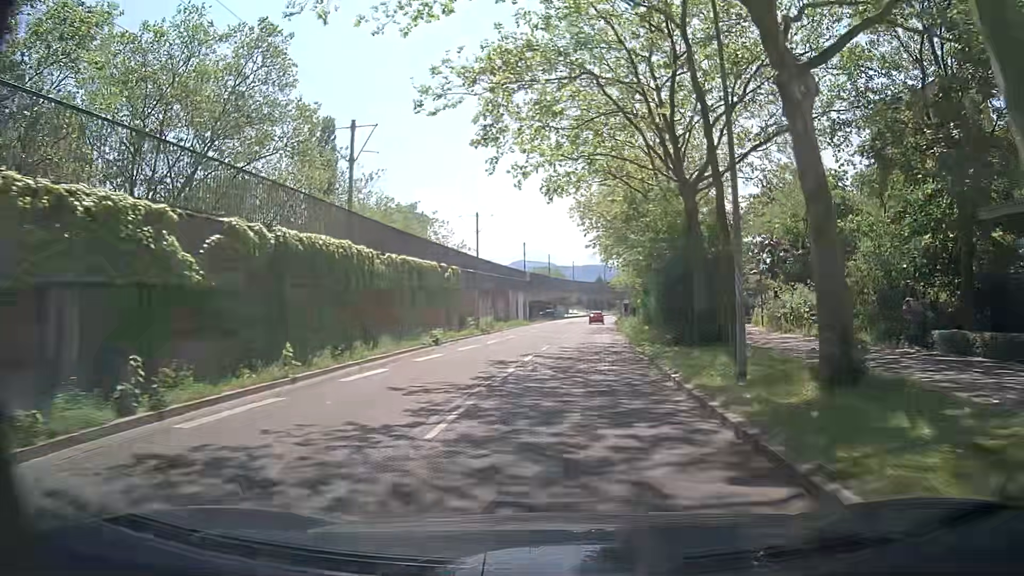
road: tertiary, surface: asphalt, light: Day
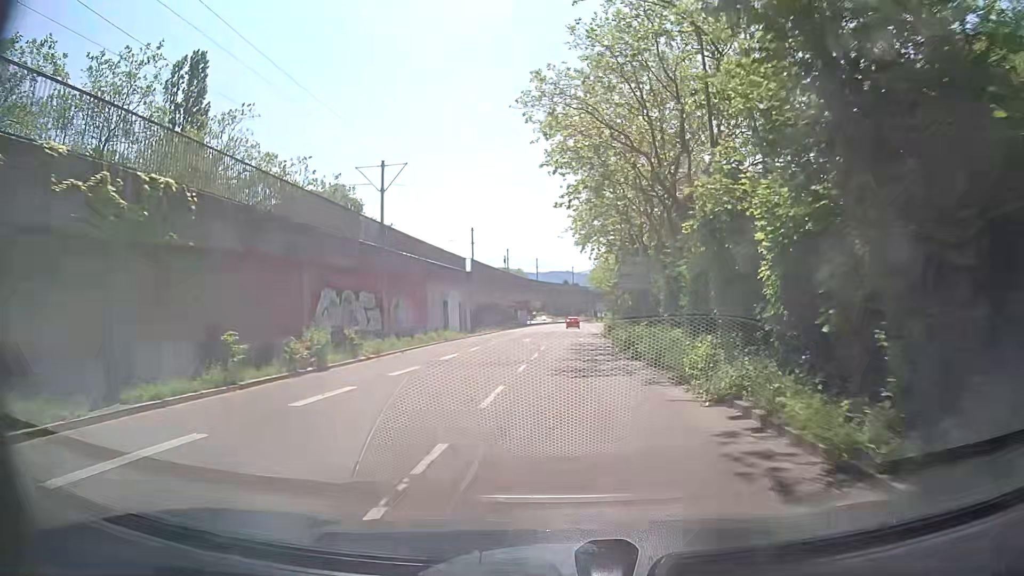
(+0.6, +26.9) m; +3°
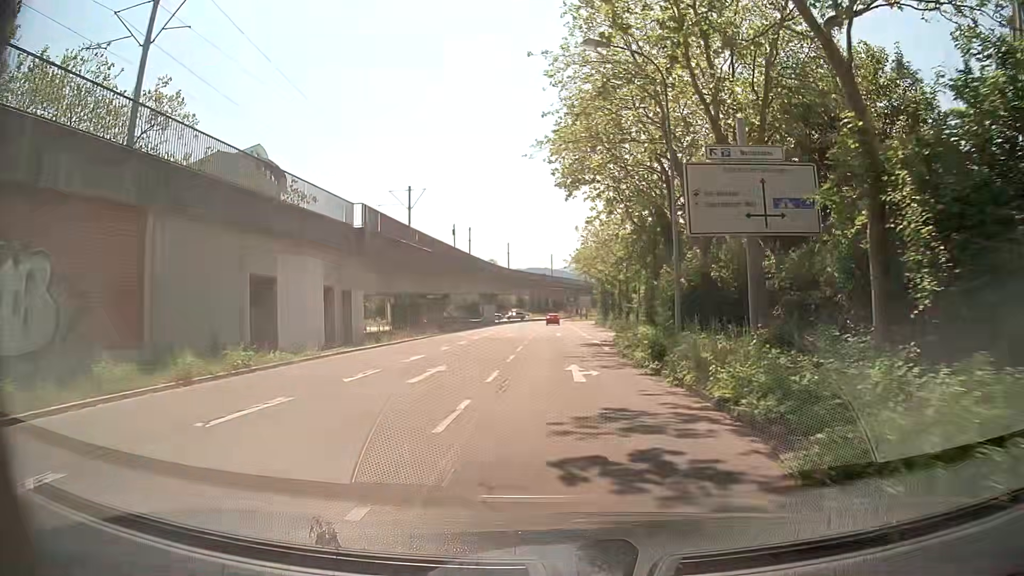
(+0.2, +26.7) m; +1°
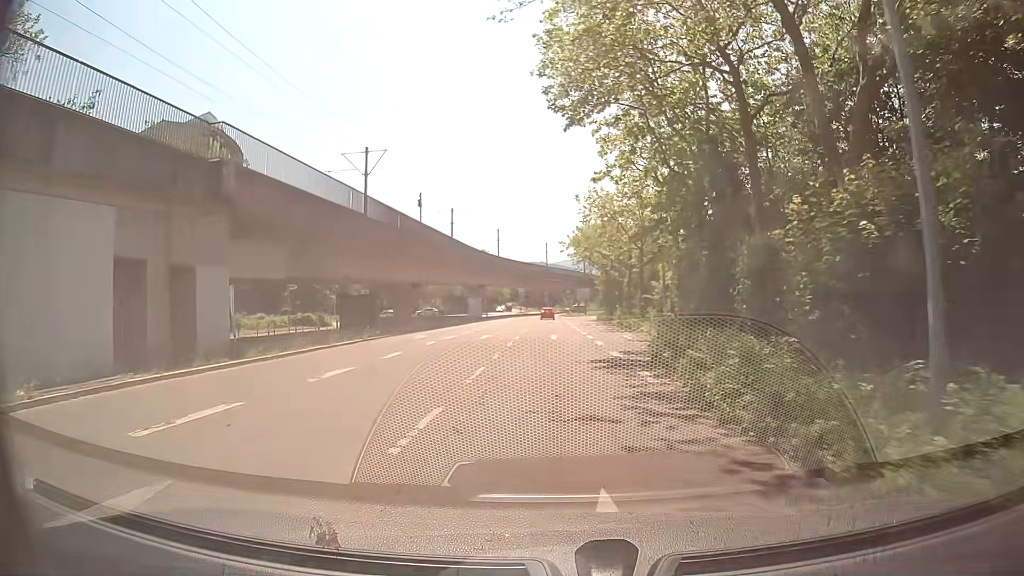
(0.0, +13.3) m; 0°
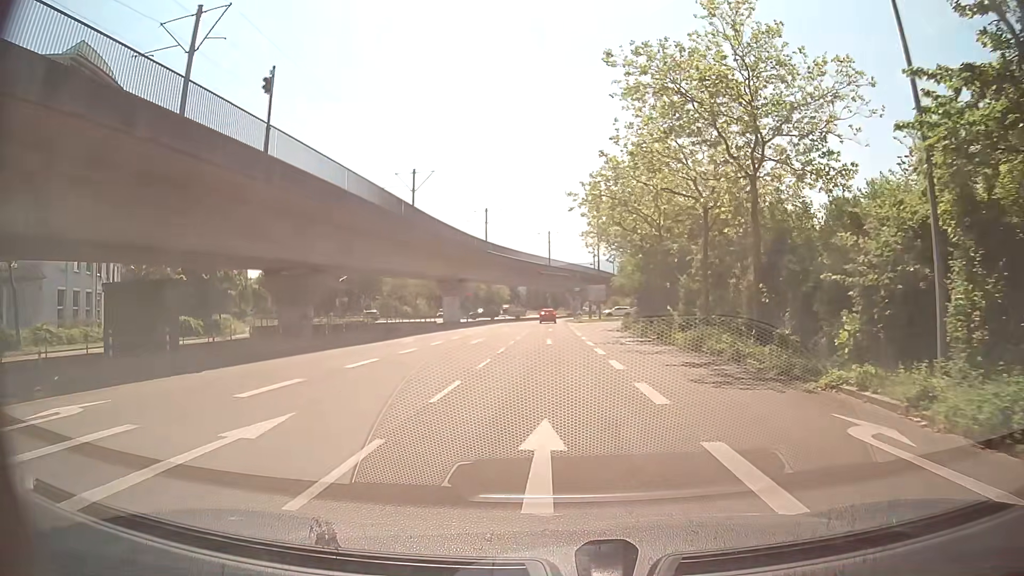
(-0.2, +26.5) m; -1°
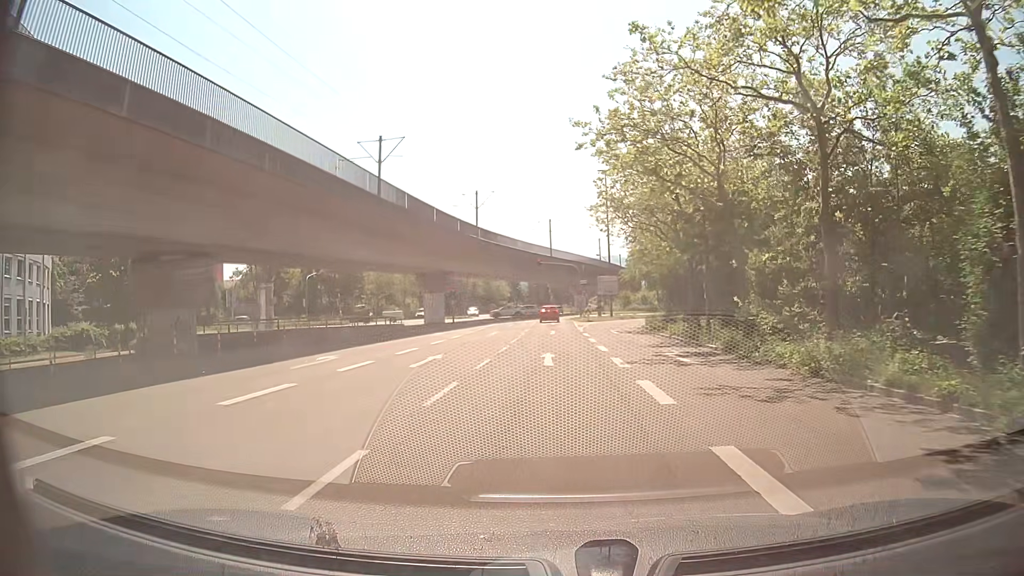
(+0.1, +12.5) m; 0°
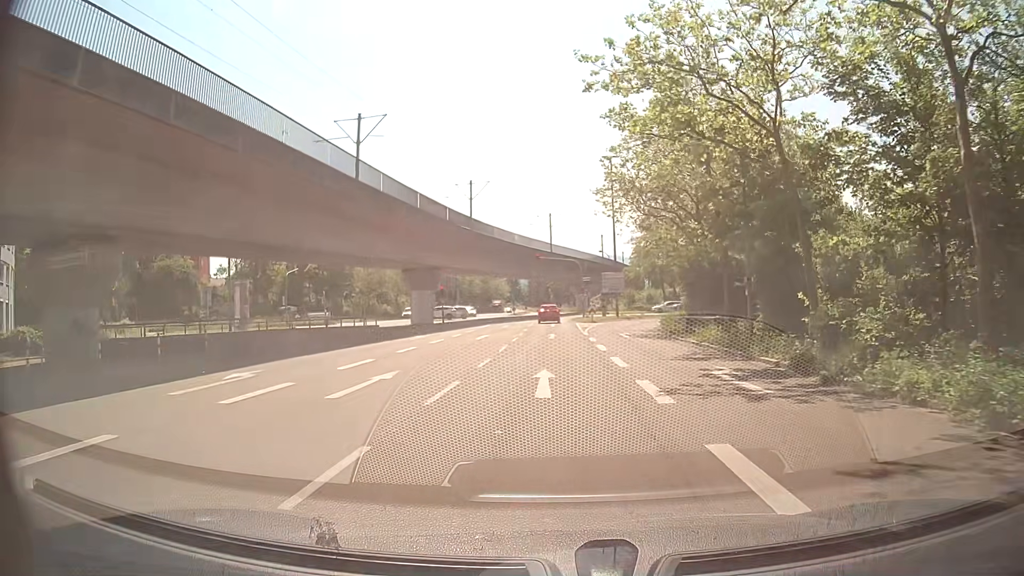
(0.0, +5.9) m; 0°
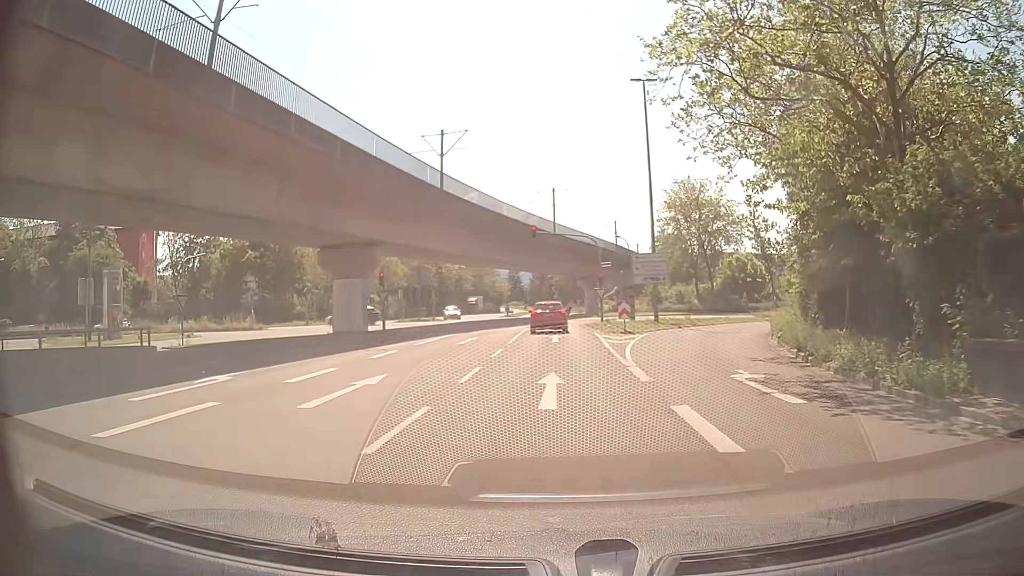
(0.0, +21.1) m; 0°
